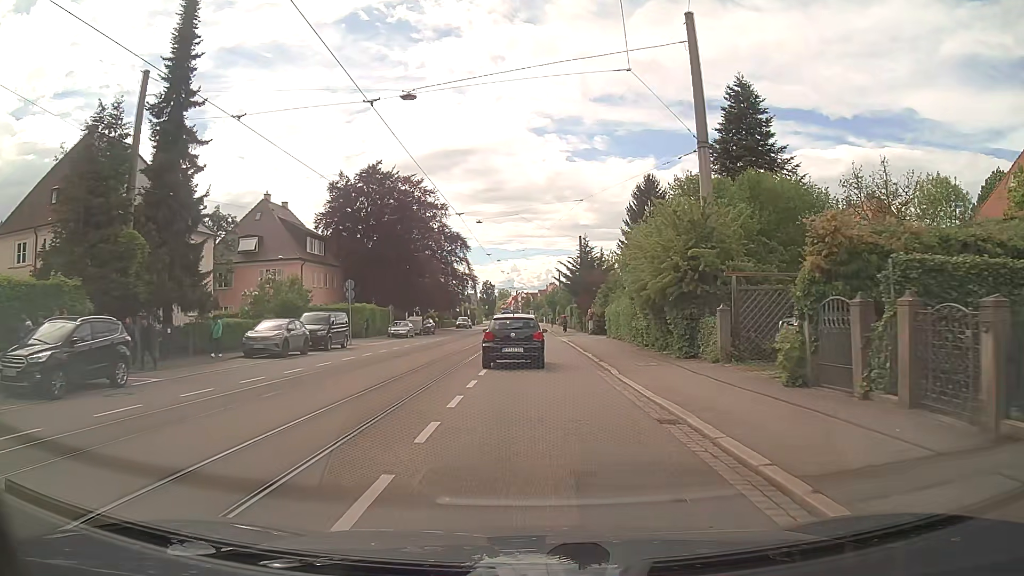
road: tertiary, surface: asphalt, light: Day
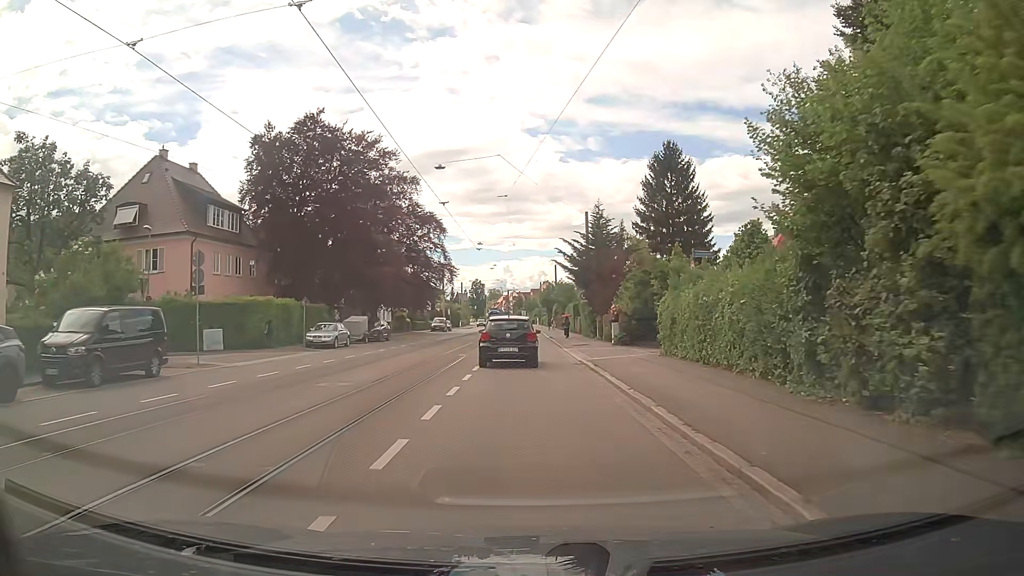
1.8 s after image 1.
(0.0, +19.2) m; 0°
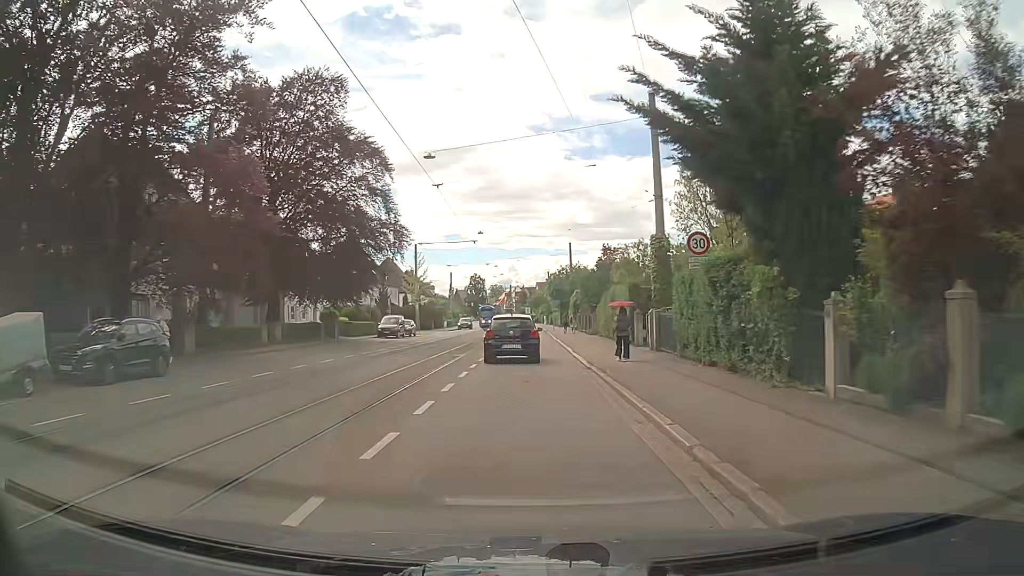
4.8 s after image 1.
(0.0, +33.2) m; 0°
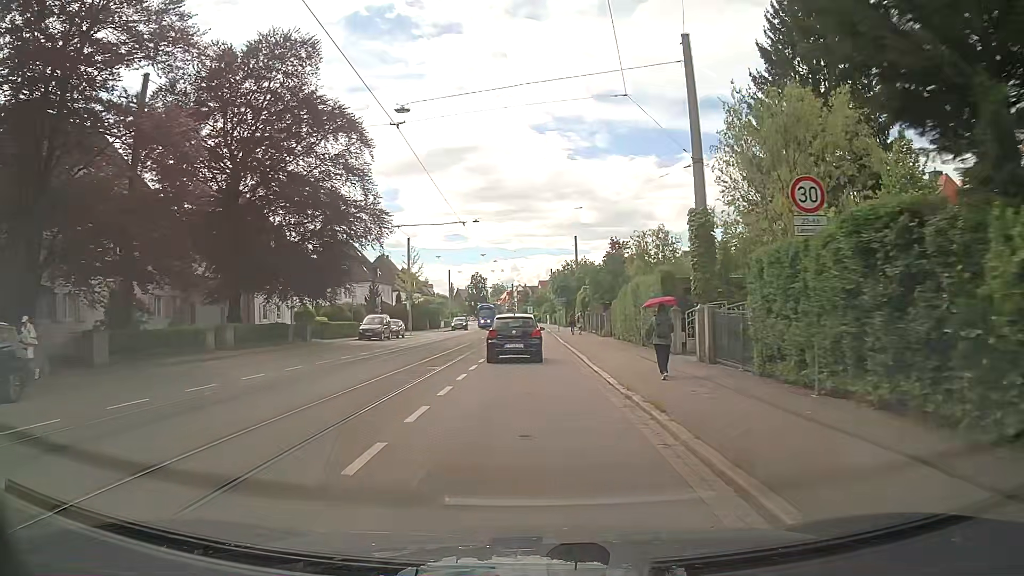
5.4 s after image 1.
(0.0, +6.8) m; -1°
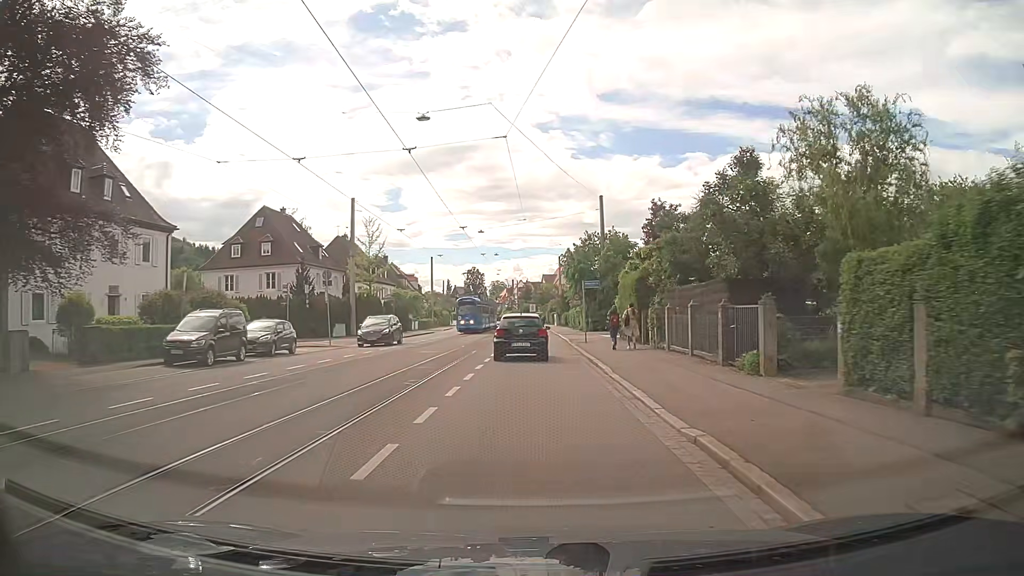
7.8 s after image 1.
(0.0, +27.1) m; 0°
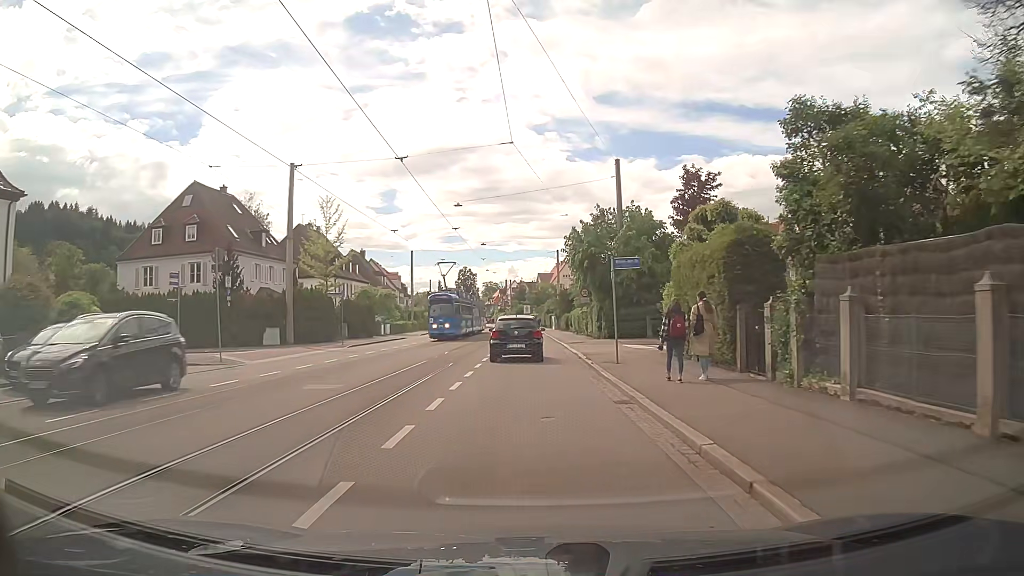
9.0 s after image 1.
(0.0, +13.6) m; 0°
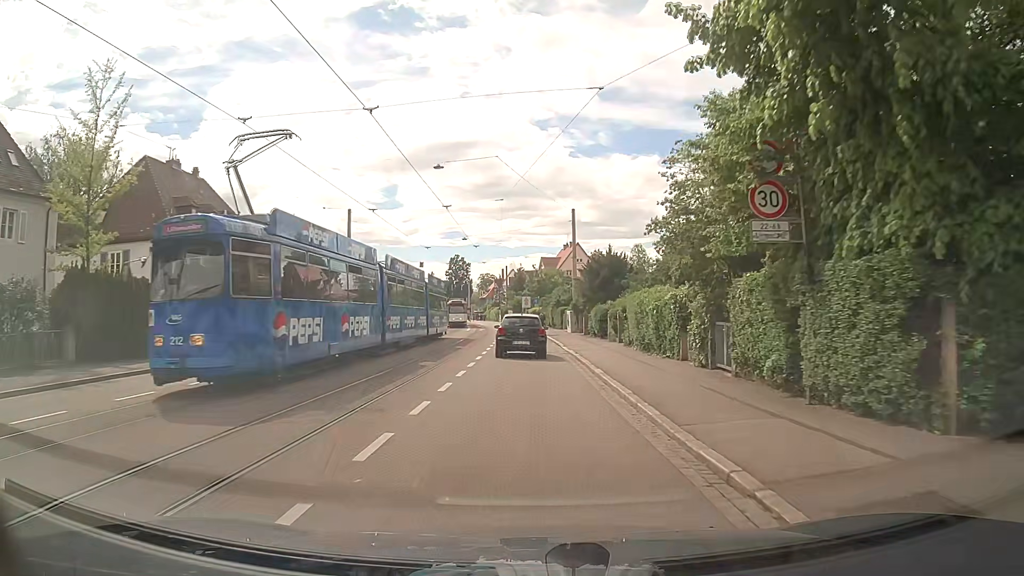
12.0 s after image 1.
(+0.1, +33.7) m; 0°
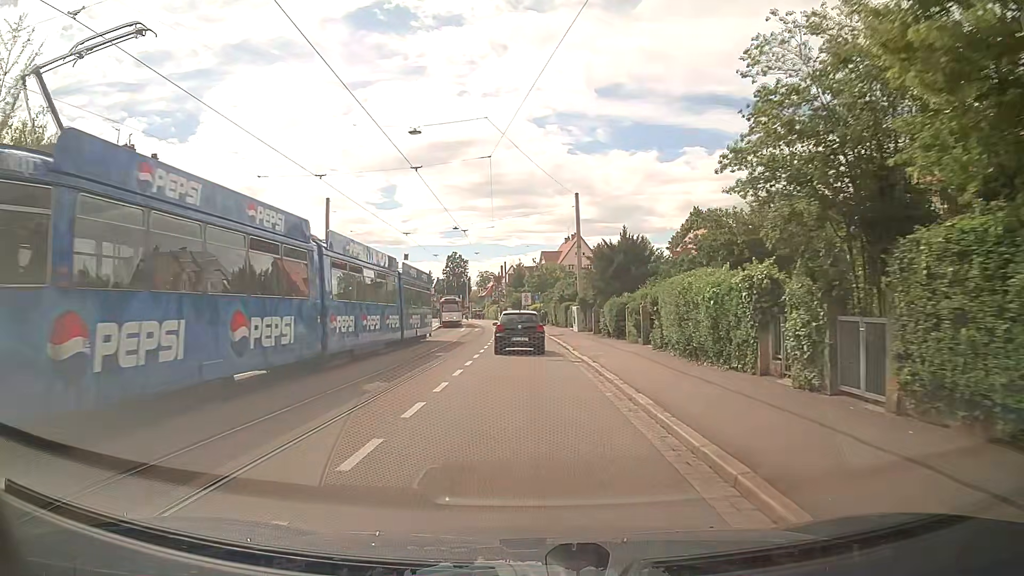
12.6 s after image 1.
(0.0, +6.5) m; 0°
